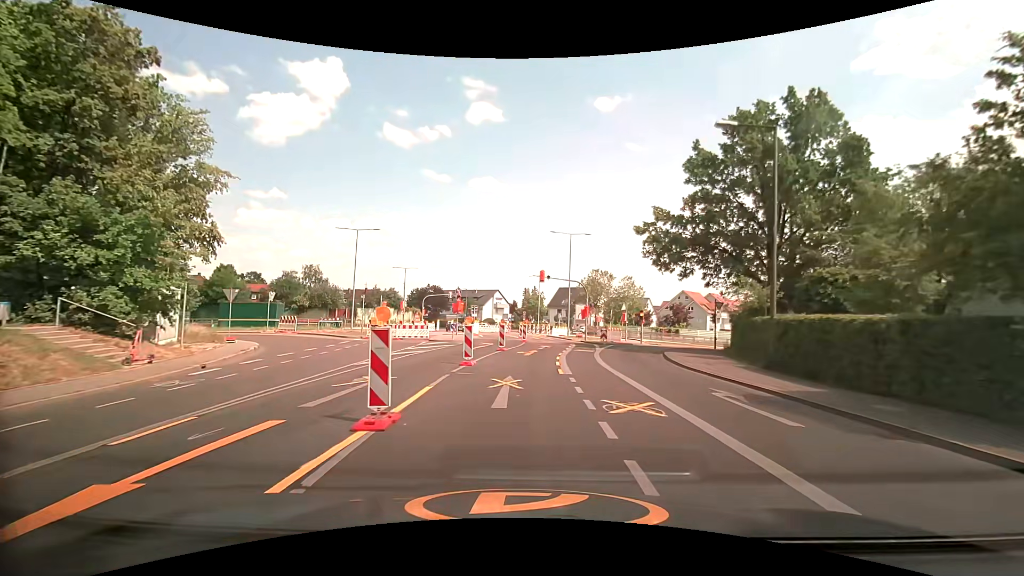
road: tertiary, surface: asphalt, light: Day
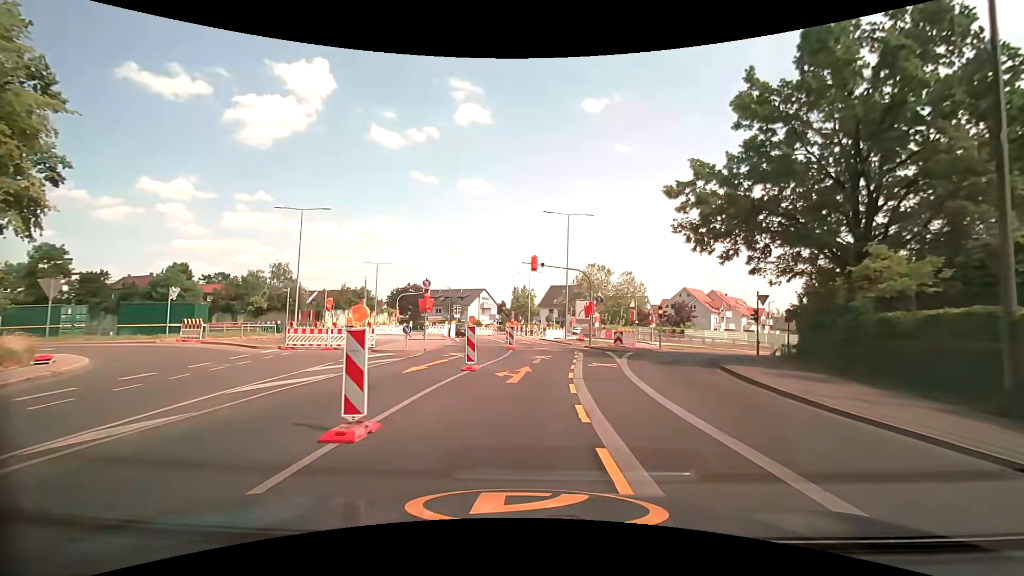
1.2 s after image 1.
(+0.1, +10.0) m; +2°
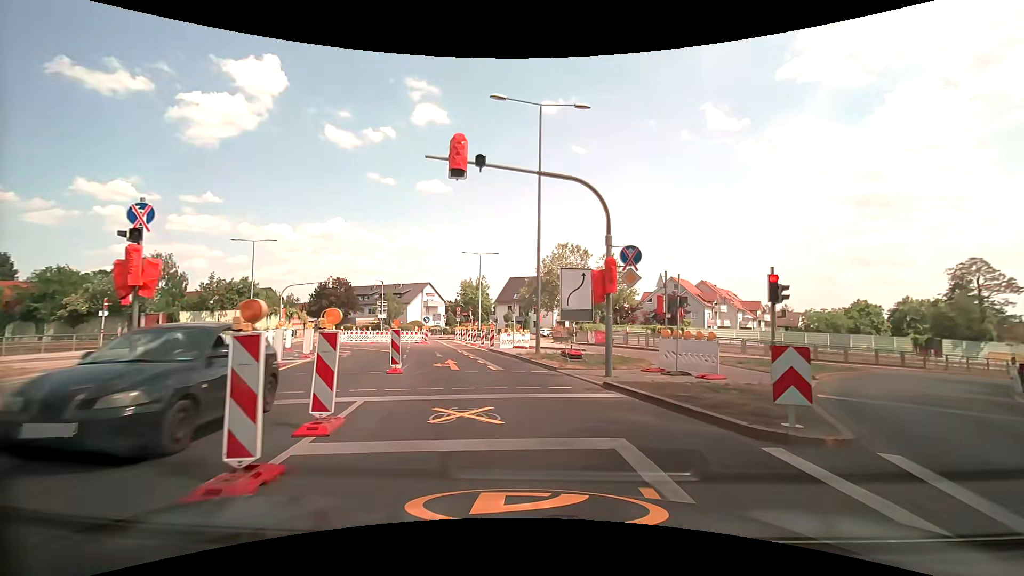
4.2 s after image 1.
(+1.1, +22.4) m; +4°
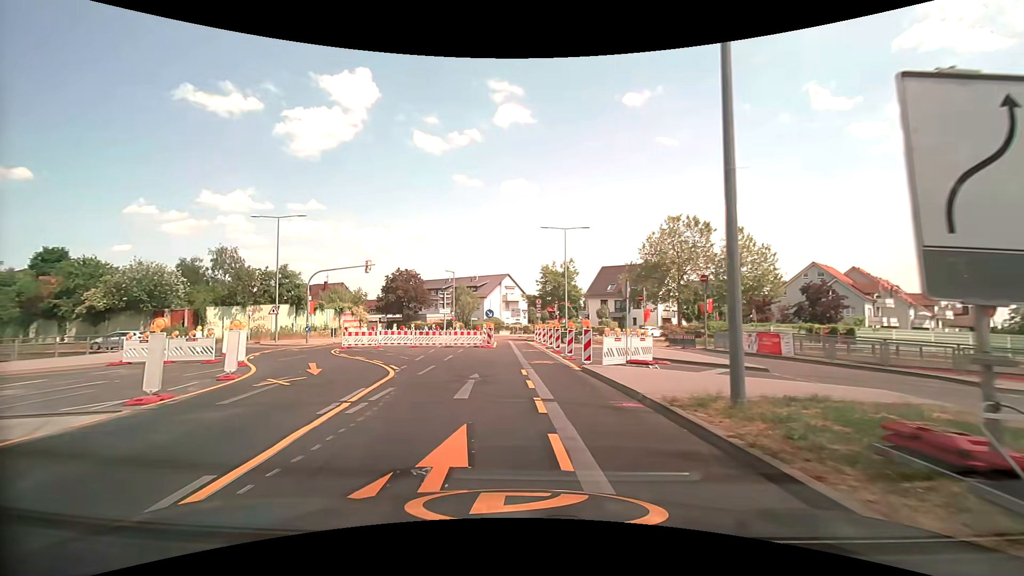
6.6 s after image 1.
(-0.6, +13.9) m; -10°
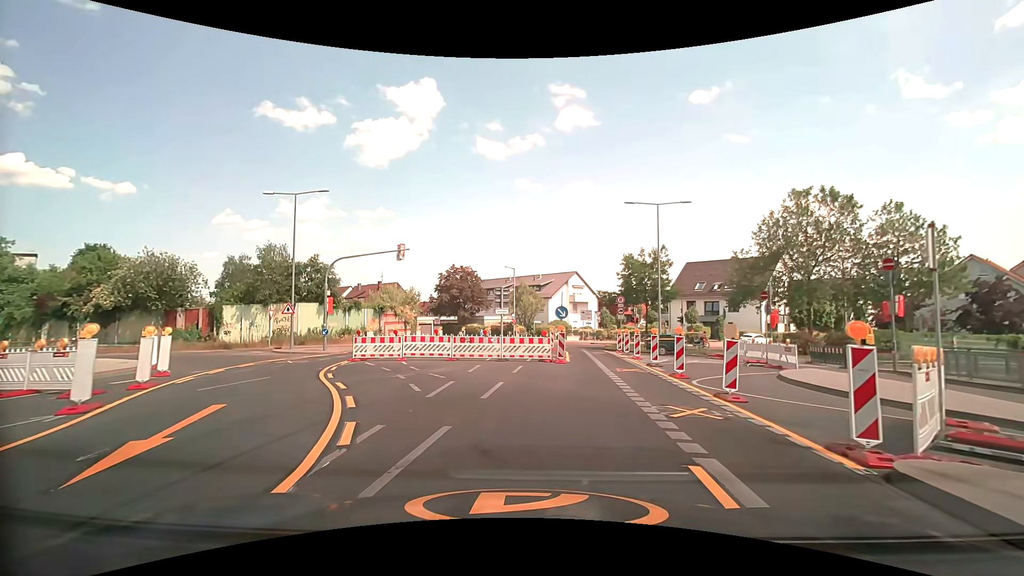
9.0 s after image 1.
(-0.8, +9.8) m; -6°
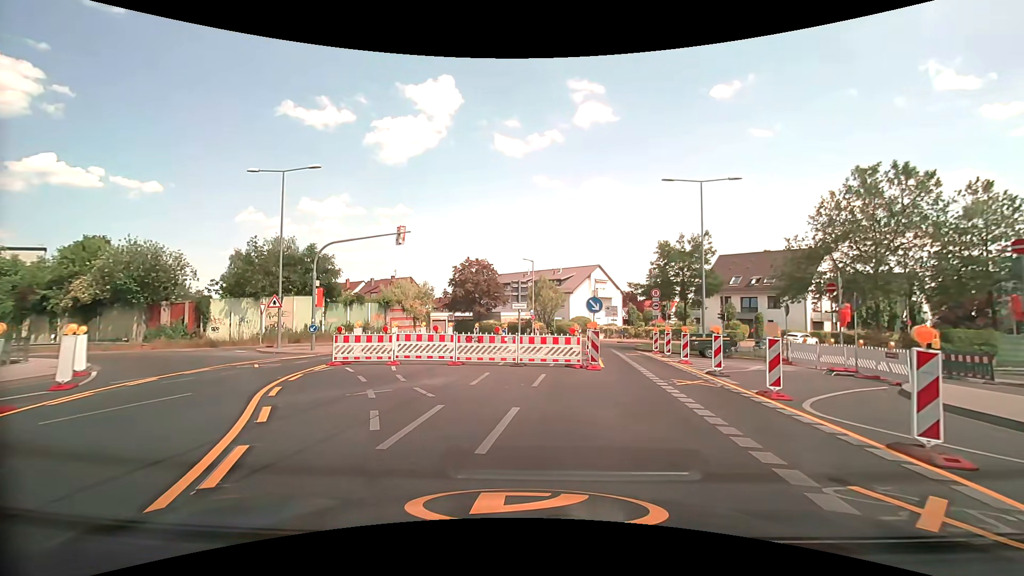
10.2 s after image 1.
(-0.2, +4.5) m; -3°
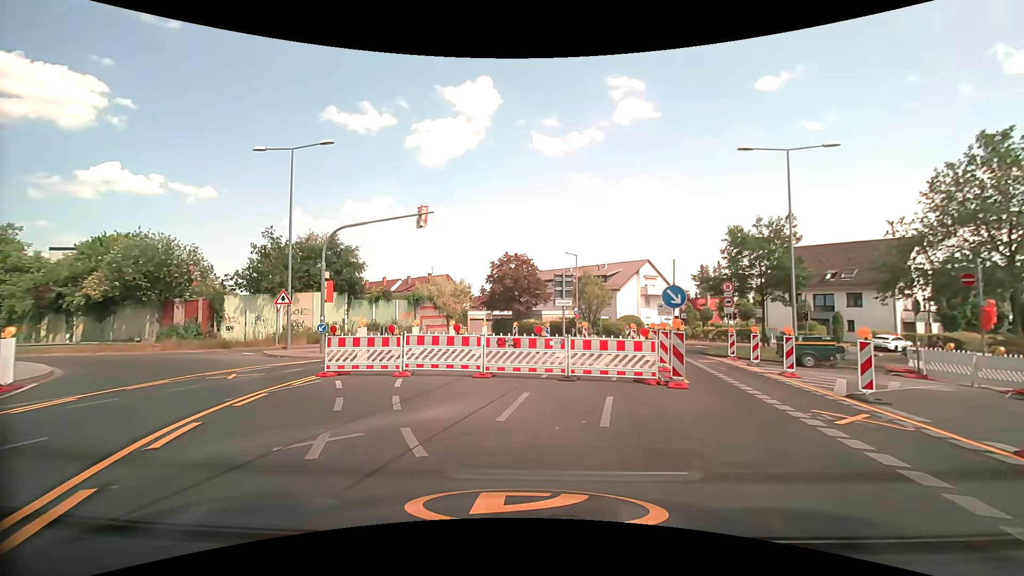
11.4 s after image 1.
(-0.1, +4.5) m; -4°
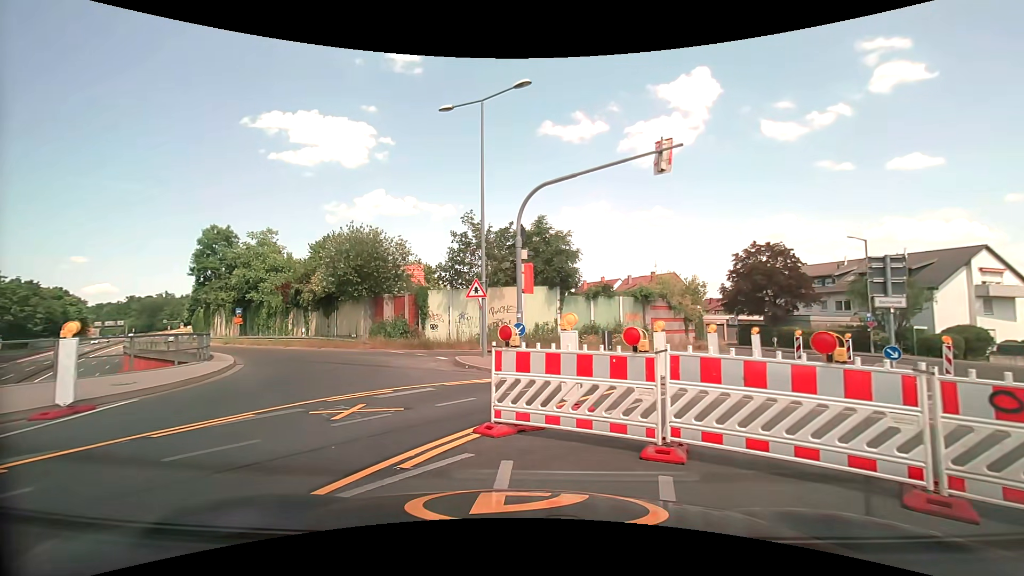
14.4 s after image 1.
(-1.5, +7.7) m; -25°
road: trunk_link
(-3, +10) (-7, +19) (-13, +27) (-19, +34) (-26, +41) (-33, +49) (-40, +56) (-46, +64) (-52, +72) (-58, +80) m
